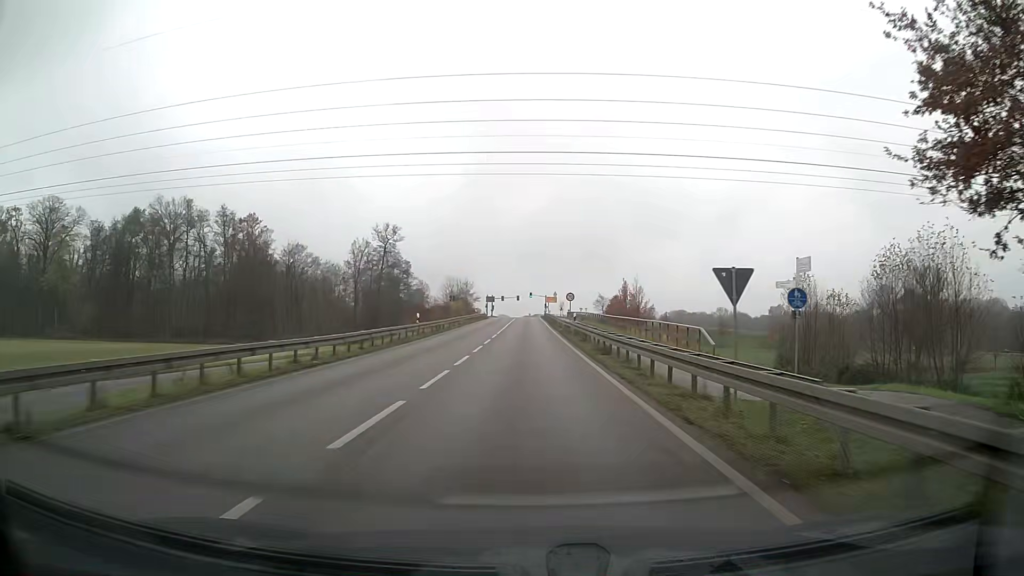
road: secondary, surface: asphalt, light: Day
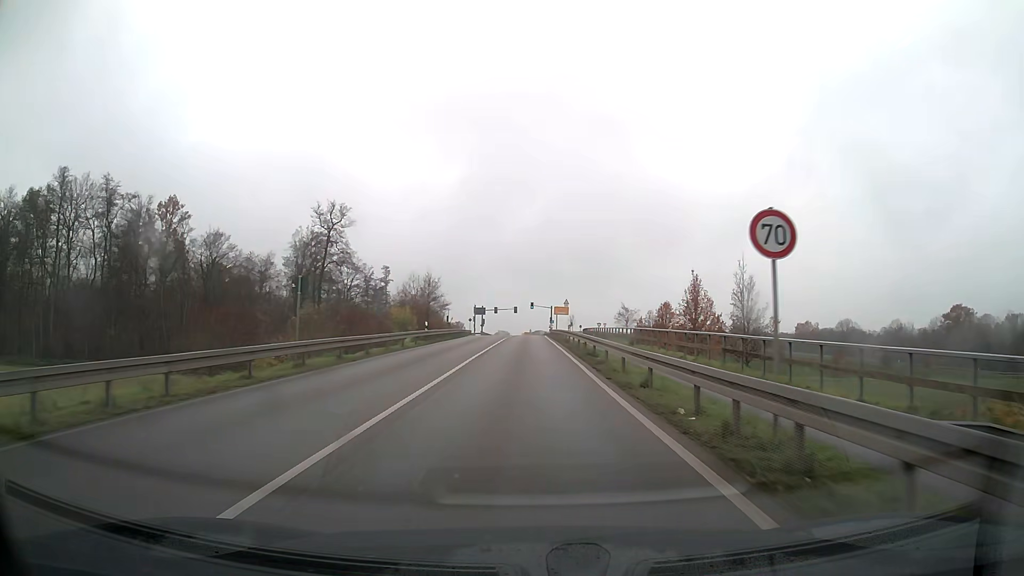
(+0.1, +40.2) m; 0°
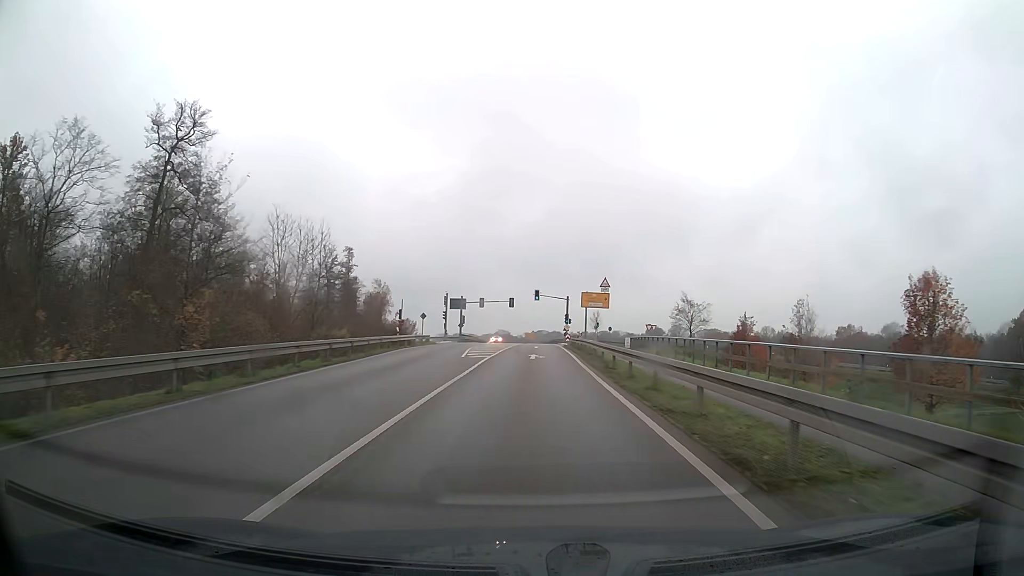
(-0.1, +47.9) m; 0°
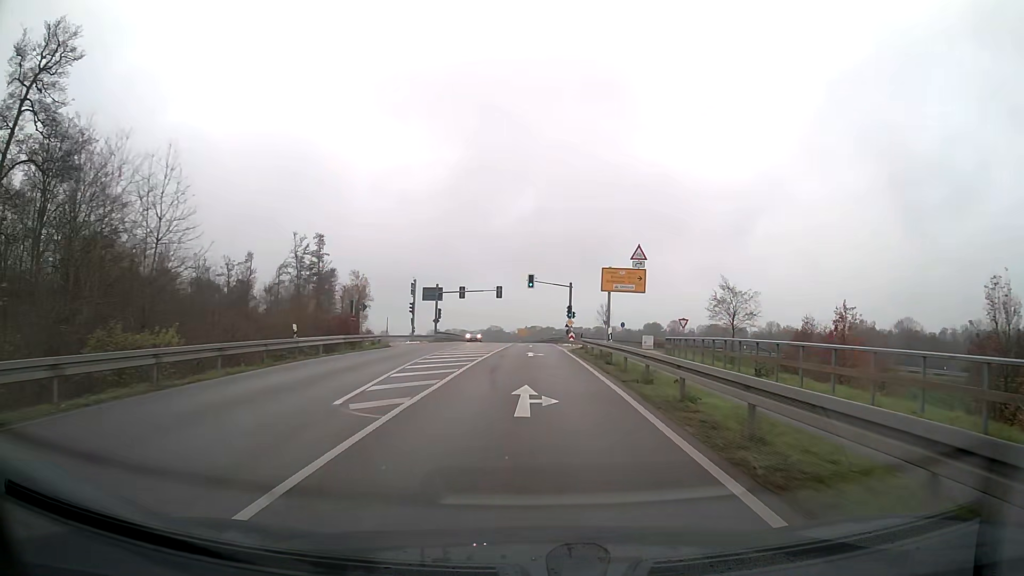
(+0.1, +18.7) m; 0°
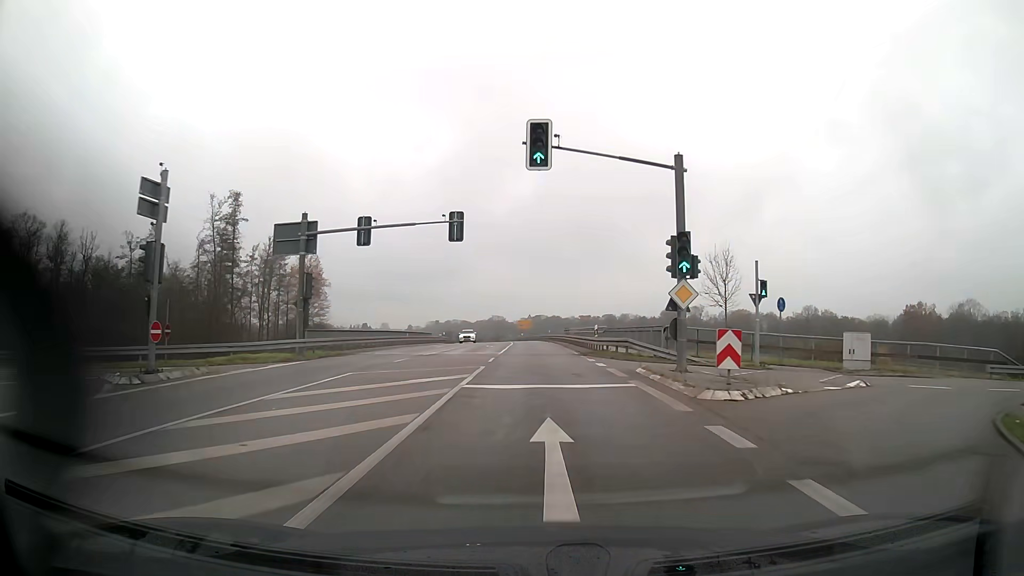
(-0.1, +46.1) m; 0°
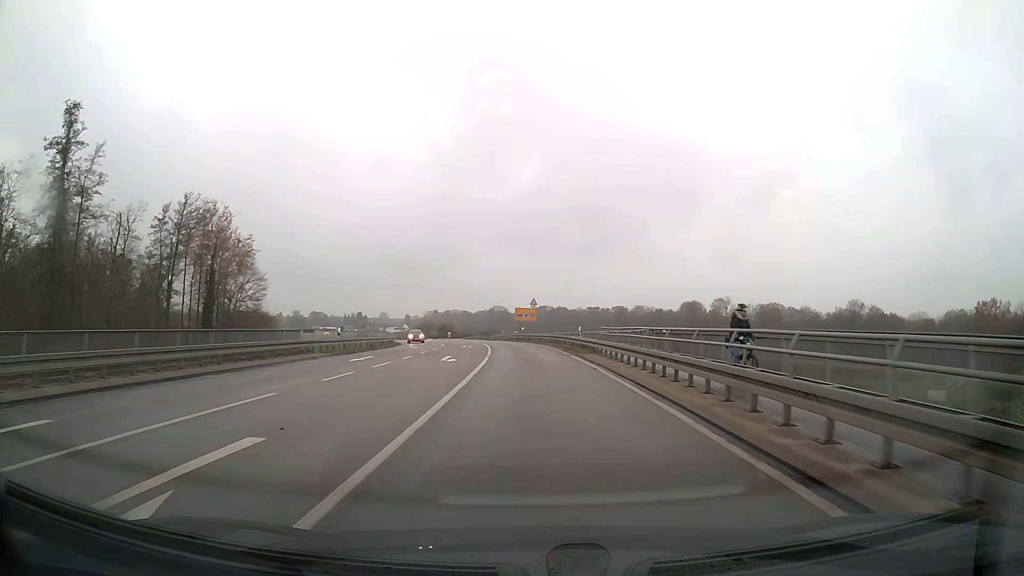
(-0.1, +45.3) m; -1°
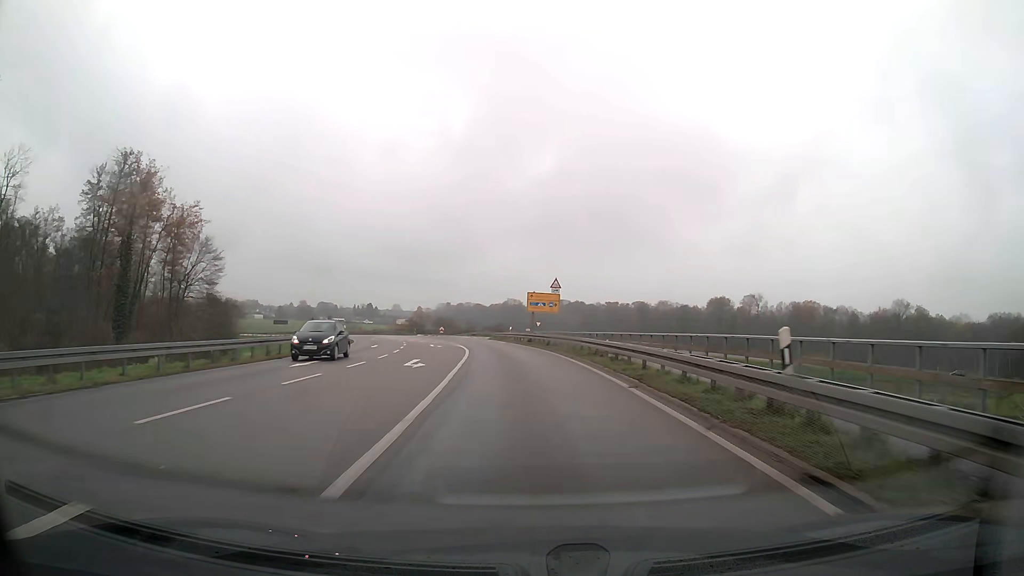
(-0.3, +26.2) m; -2°
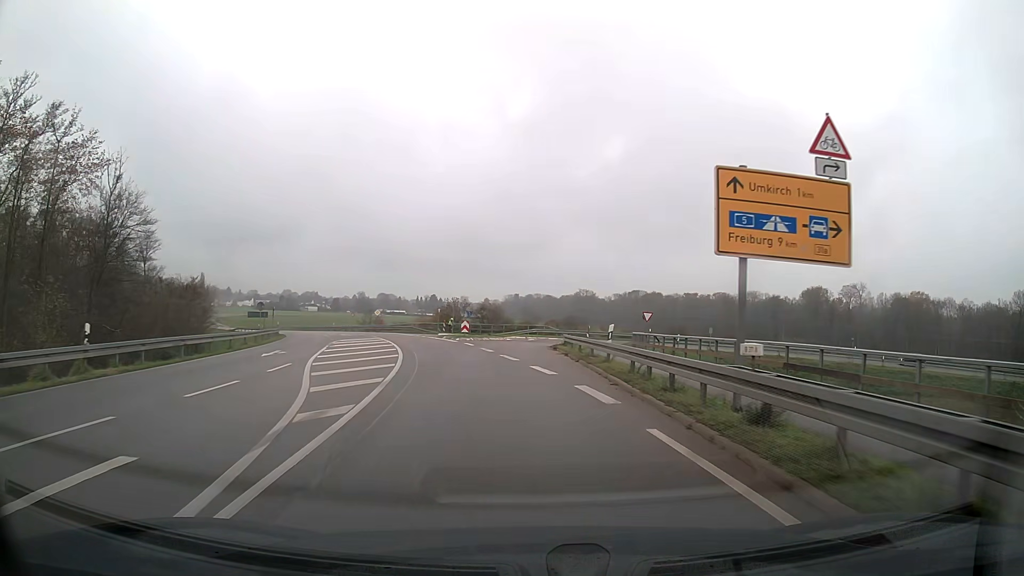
(-1.9, +39.1) m; -6°
(0, +10) (0, +20) (-1, +30) (-1, +40) (+2, +49) (+8, +57) (+17, +62) (+27, +63) (+37, +62) (+47, +60) m
